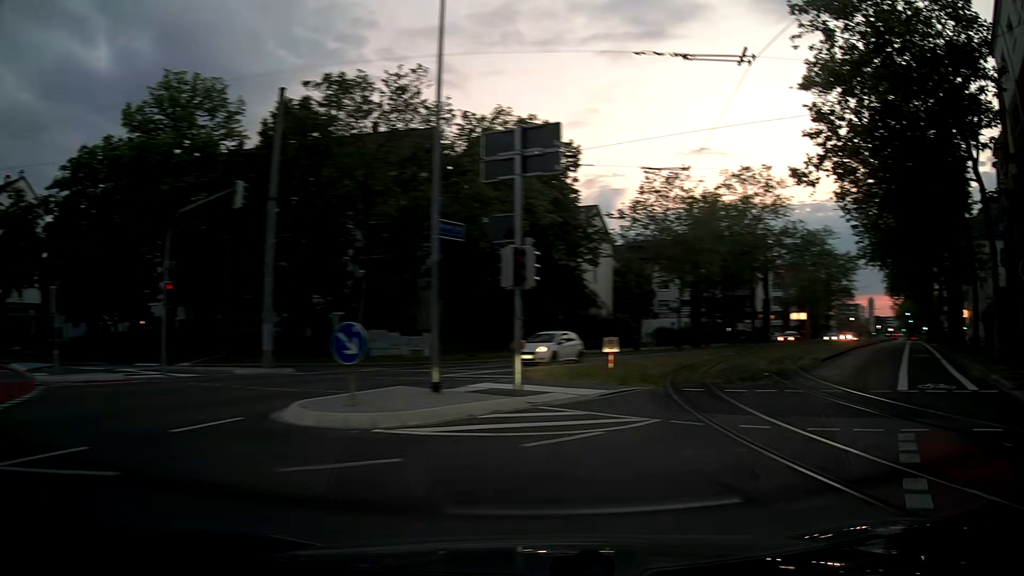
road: secondary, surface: asphalt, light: Dusk
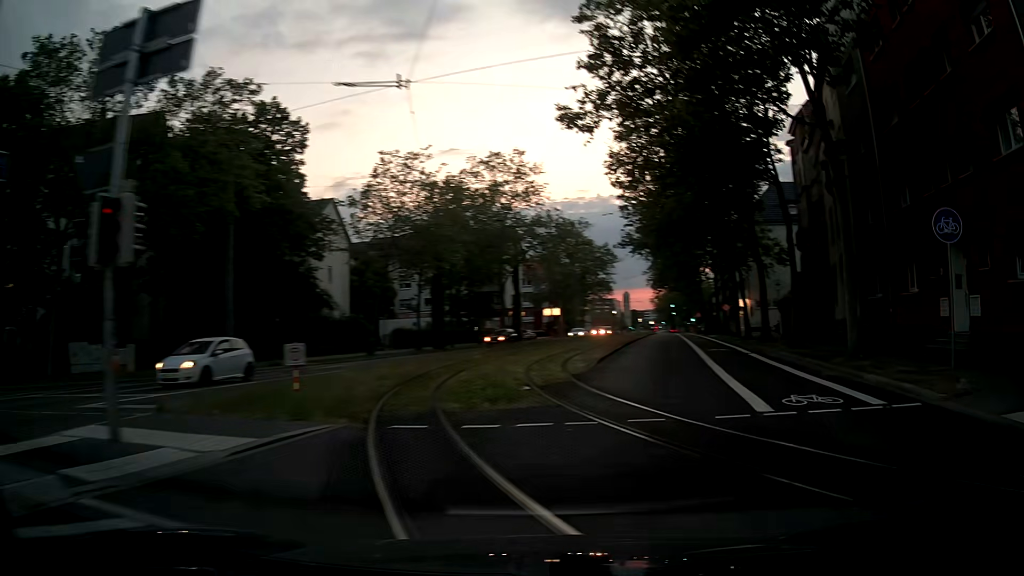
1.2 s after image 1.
(+1.4, +6.2) m; +23°
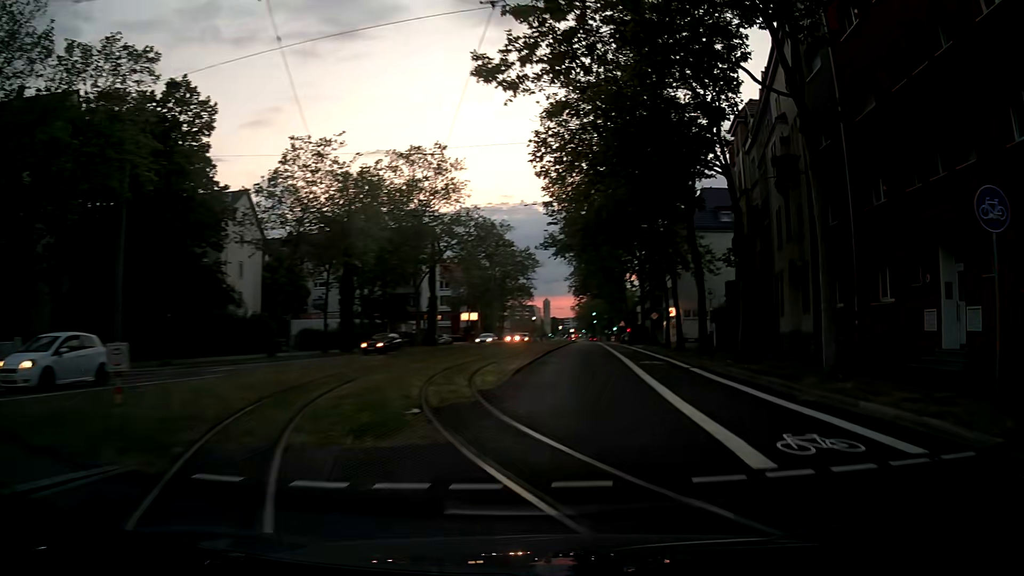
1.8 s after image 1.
(+0.1, +3.6) m; +6°
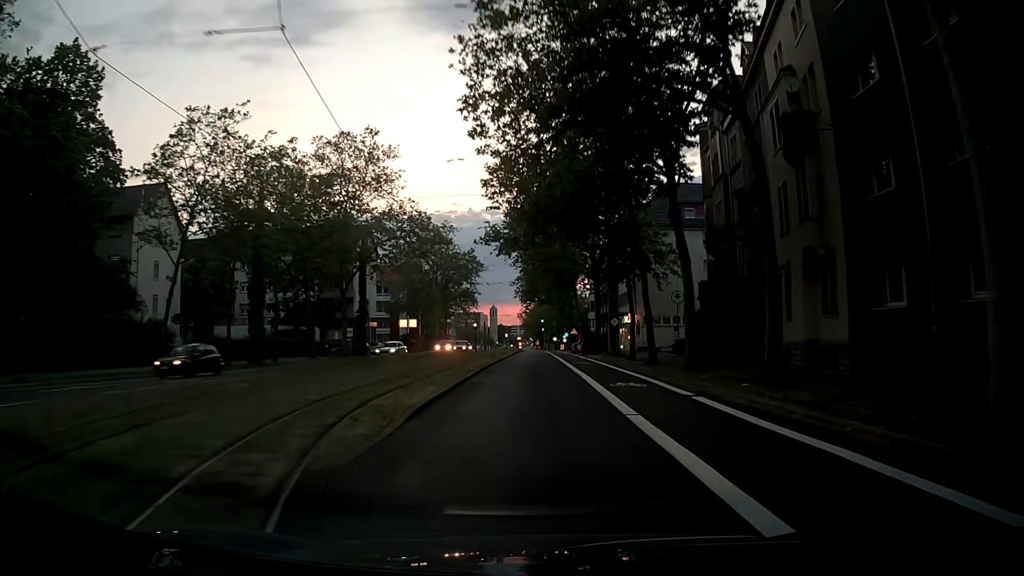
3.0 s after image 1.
(+0.4, +8.0) m; +4°
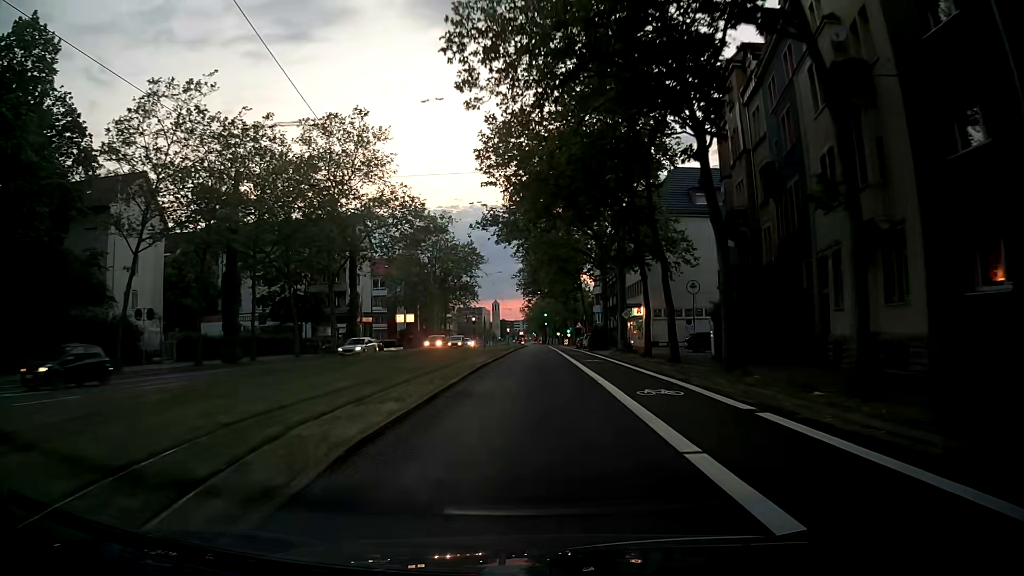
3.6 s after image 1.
(0.0, +4.4) m; -1°
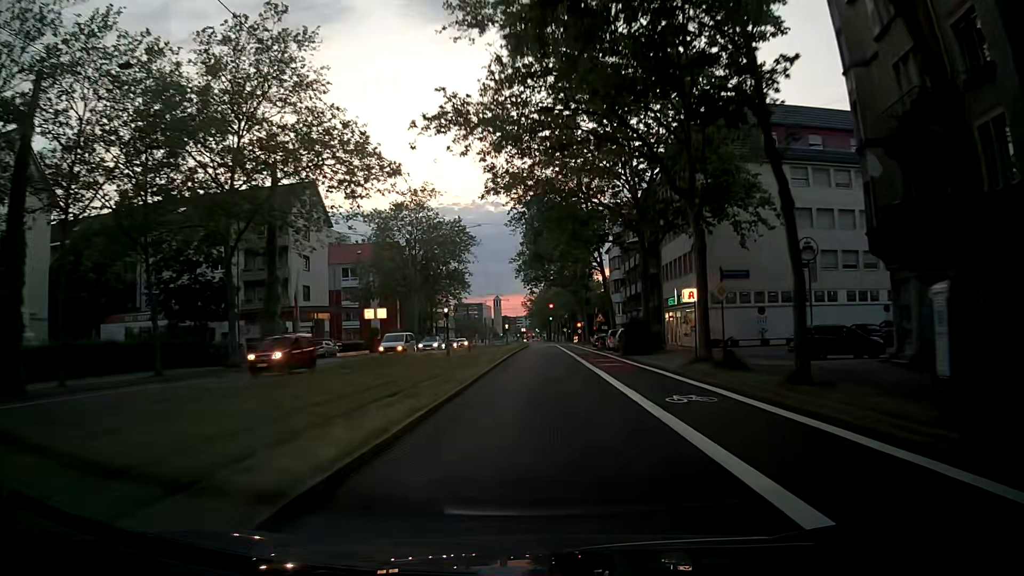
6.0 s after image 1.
(+0.2, +20.2) m; +1°
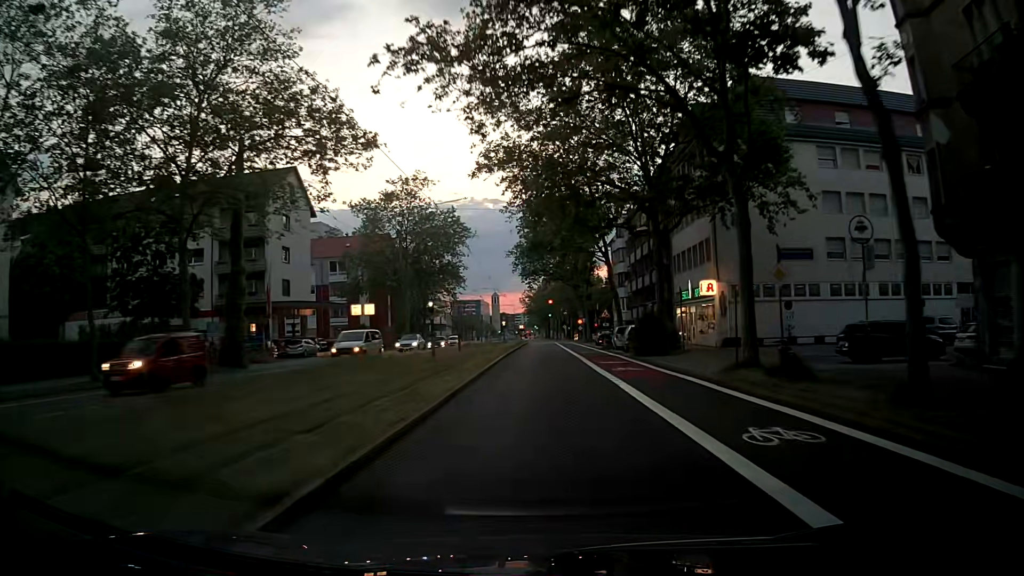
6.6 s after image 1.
(0.0, +5.1) m; 0°
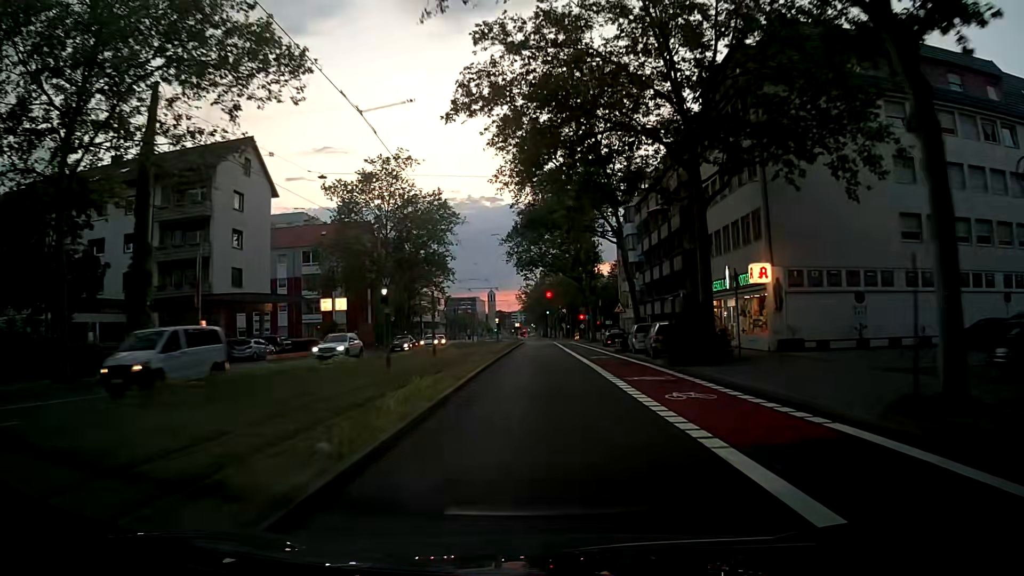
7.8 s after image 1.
(-0.2, +9.6) m; +1°
